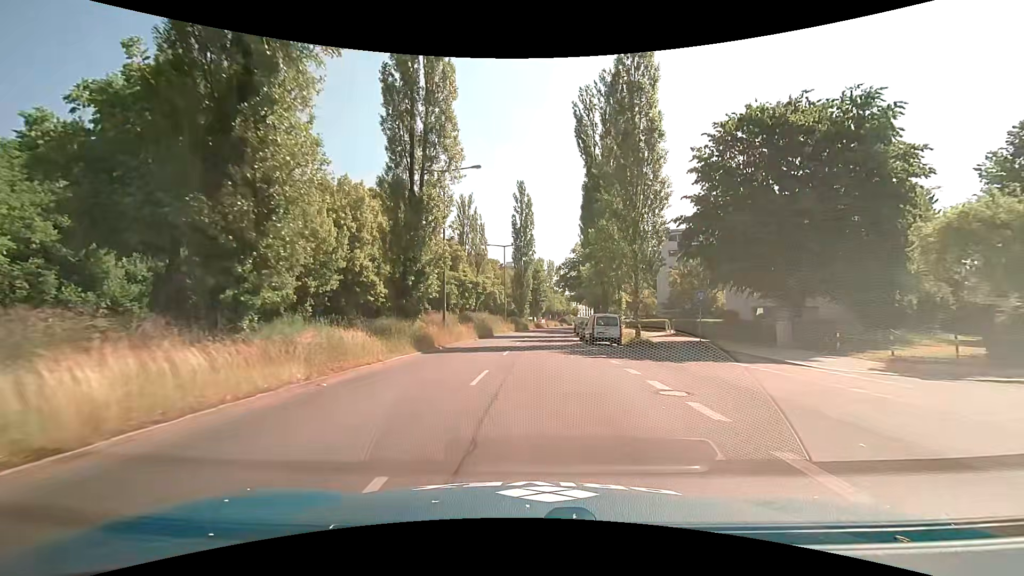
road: secondary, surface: asphalt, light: Day
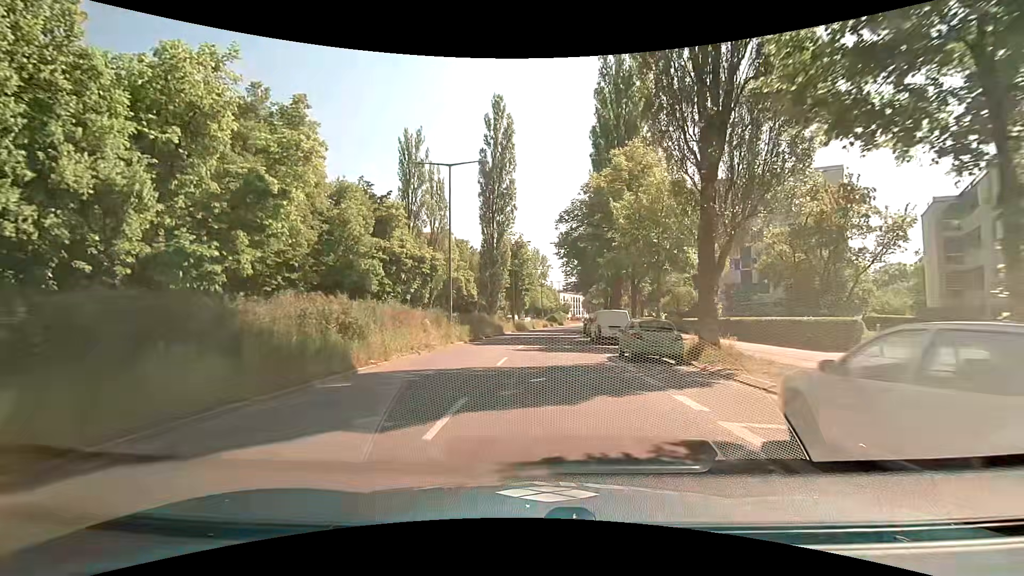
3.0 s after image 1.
(+0.2, +31.9) m; +2°
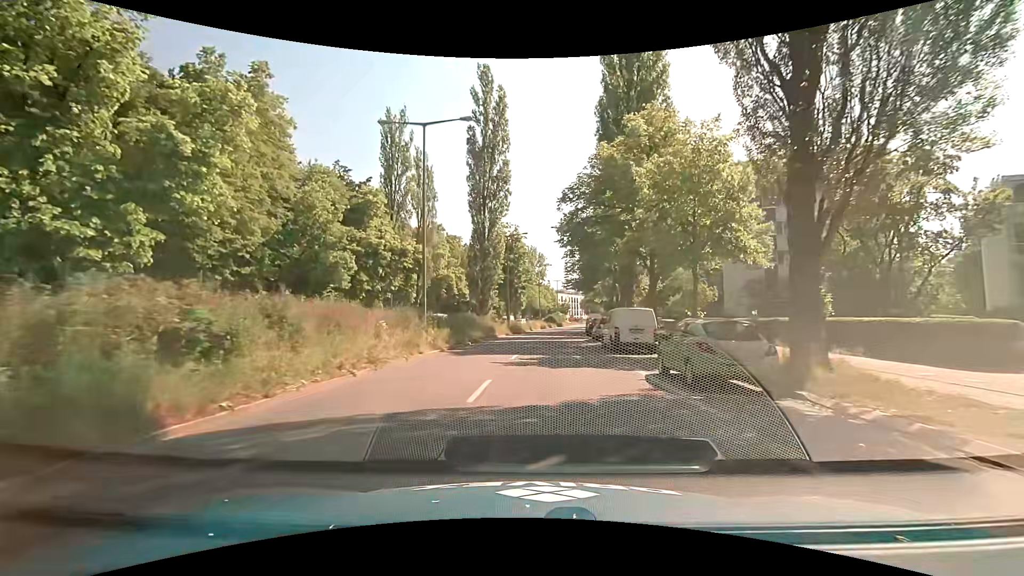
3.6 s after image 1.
(-0.1, +6.4) m; -1°
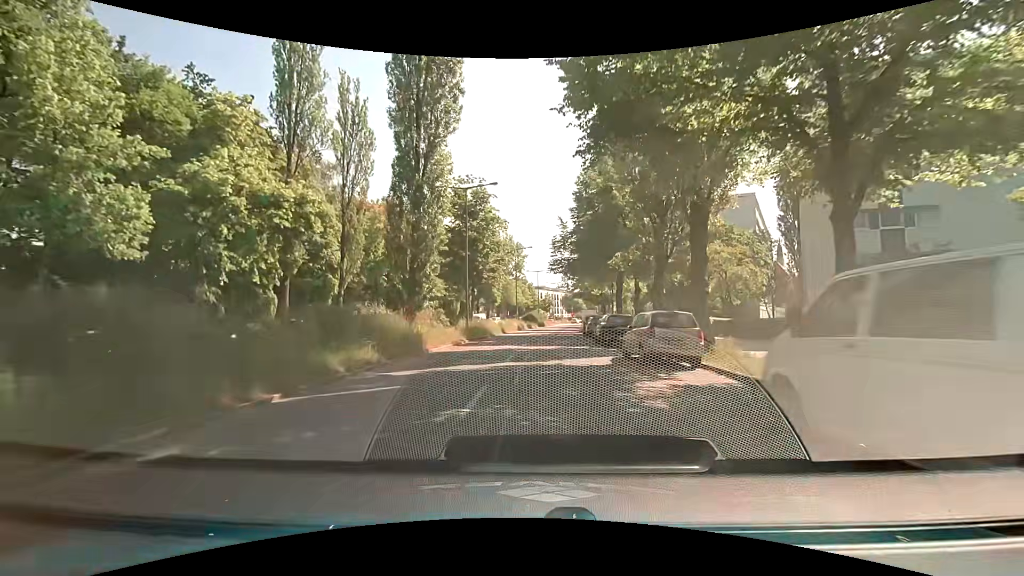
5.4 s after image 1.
(+0.4, +19.4) m; +3°
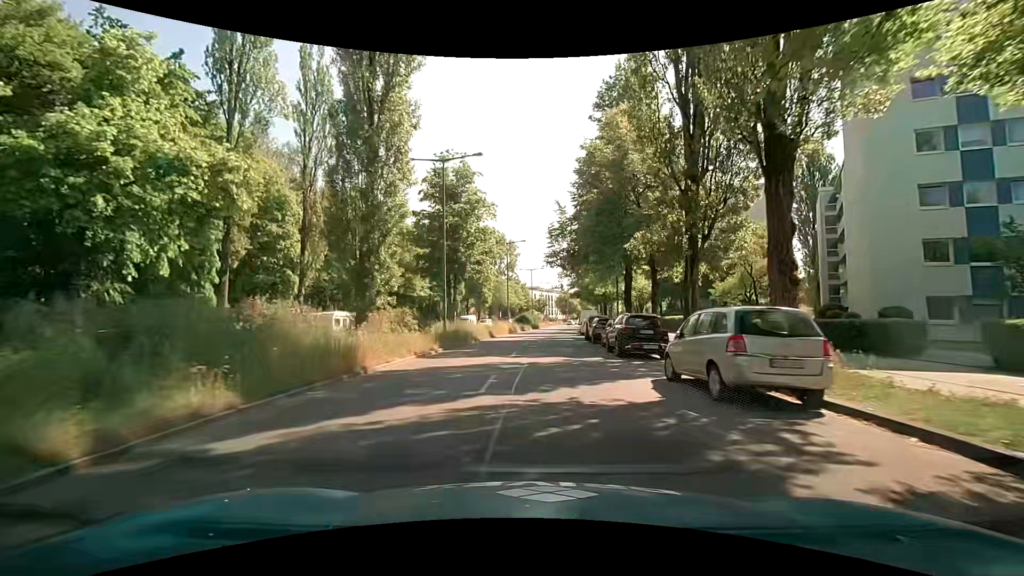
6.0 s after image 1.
(0.0, +6.5) m; +1°
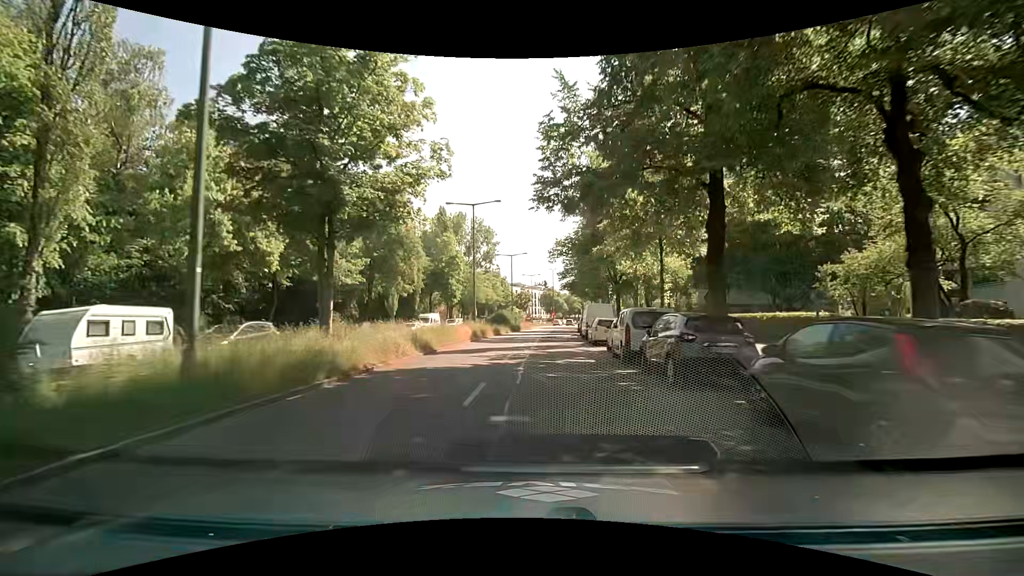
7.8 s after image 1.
(+0.3, +19.6) m; +1°
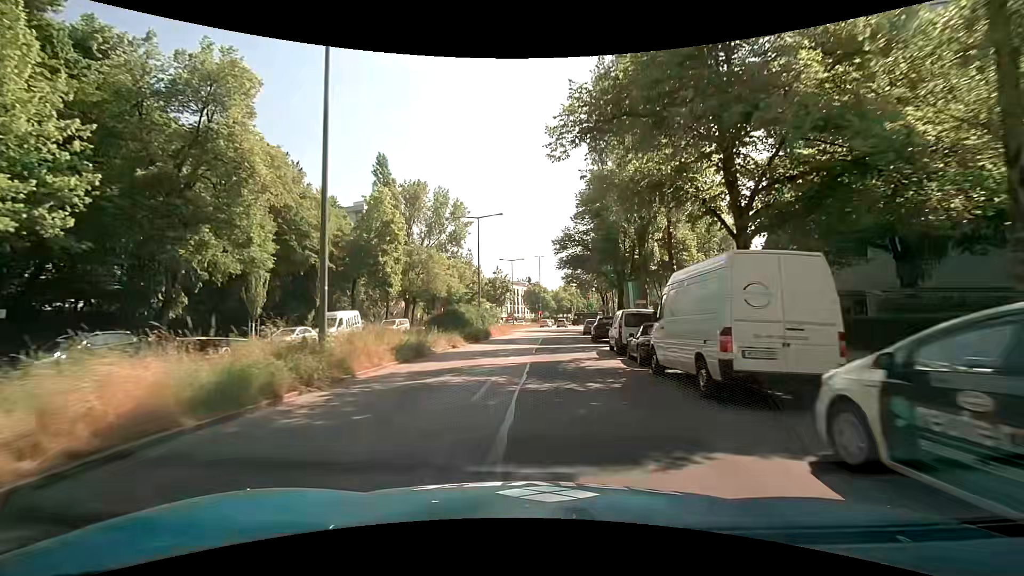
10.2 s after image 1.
(+0.6, +26.3) m; +3°
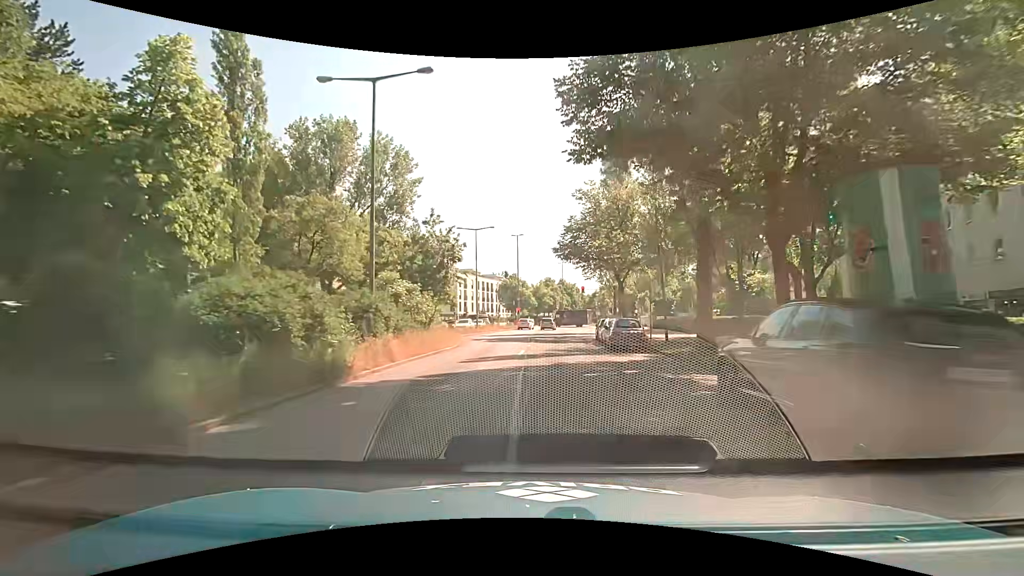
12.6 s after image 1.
(+0.4, +25.5) m; +2°
(0, +10) (+1, +20) (+1, +30) (+2, +40) (+3, +50) (+5, +60) (+6, +70) (+8, +80) (+9, +89) (+11, +99) m
